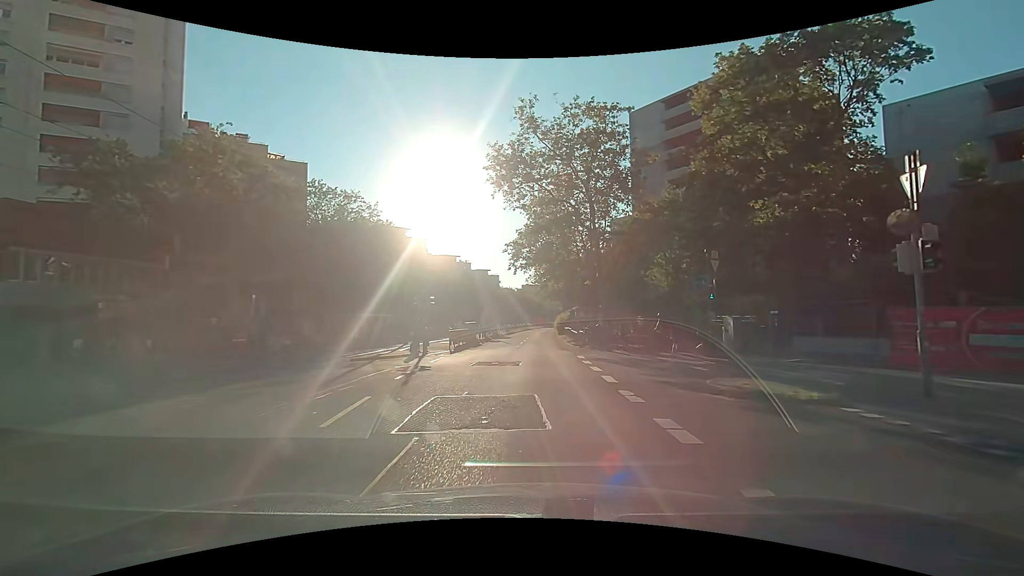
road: tertiary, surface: asphalt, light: Day
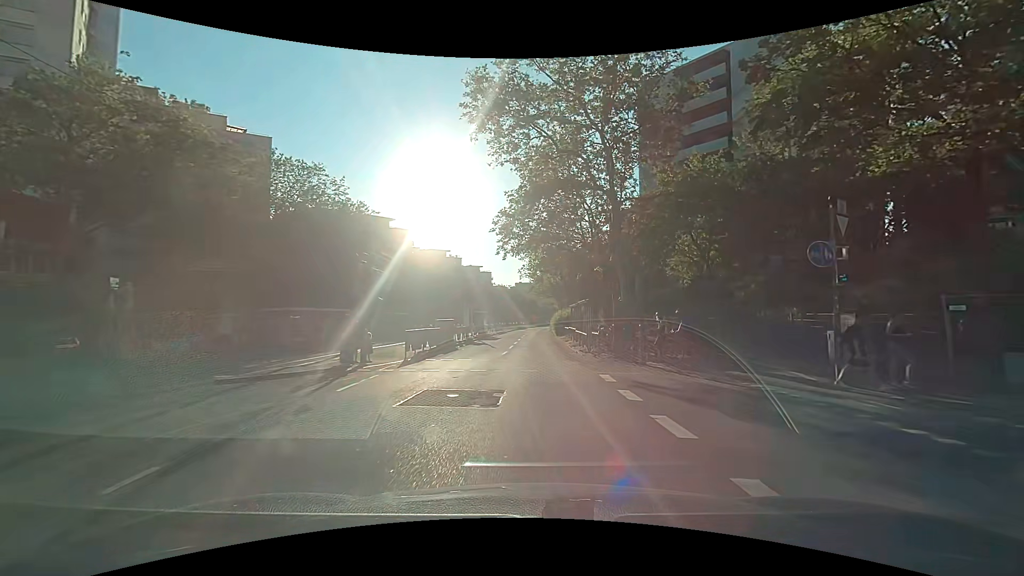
(+0.1, +9.0) m; +1°
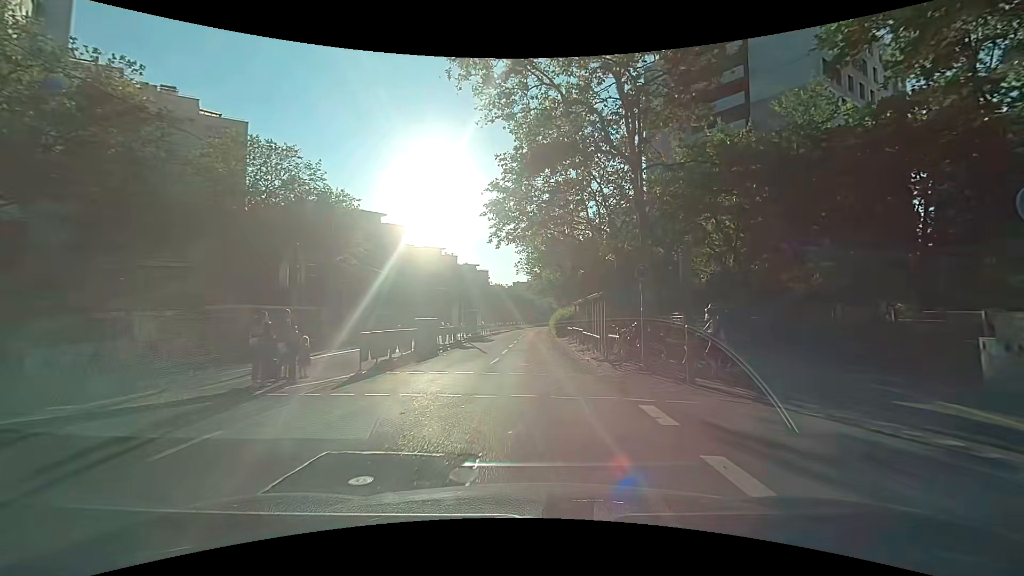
(+0.1, +5.1) m; +1°
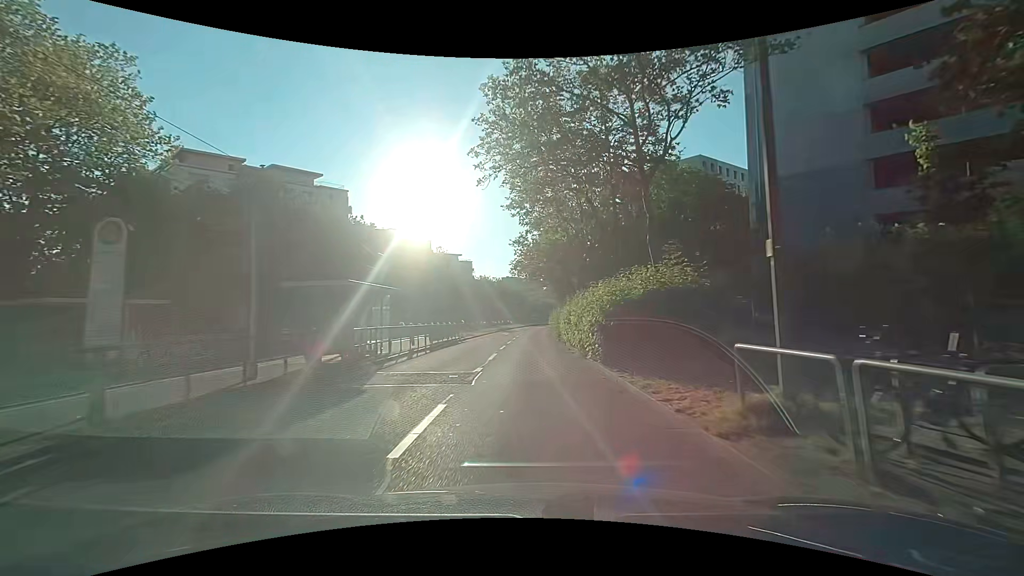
(+0.1, +30.4) m; +1°
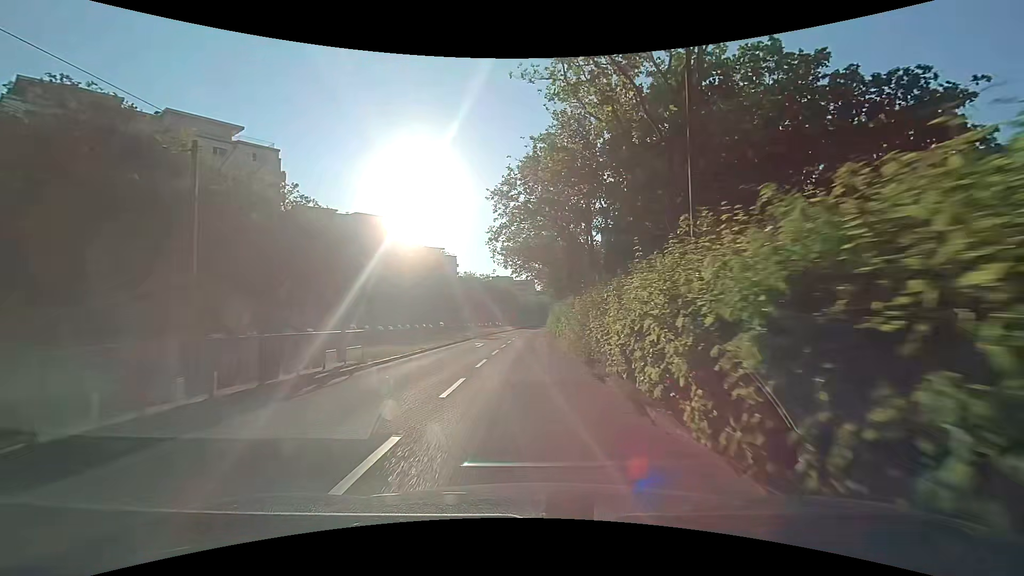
(+0.2, +20.3) m; +1°
